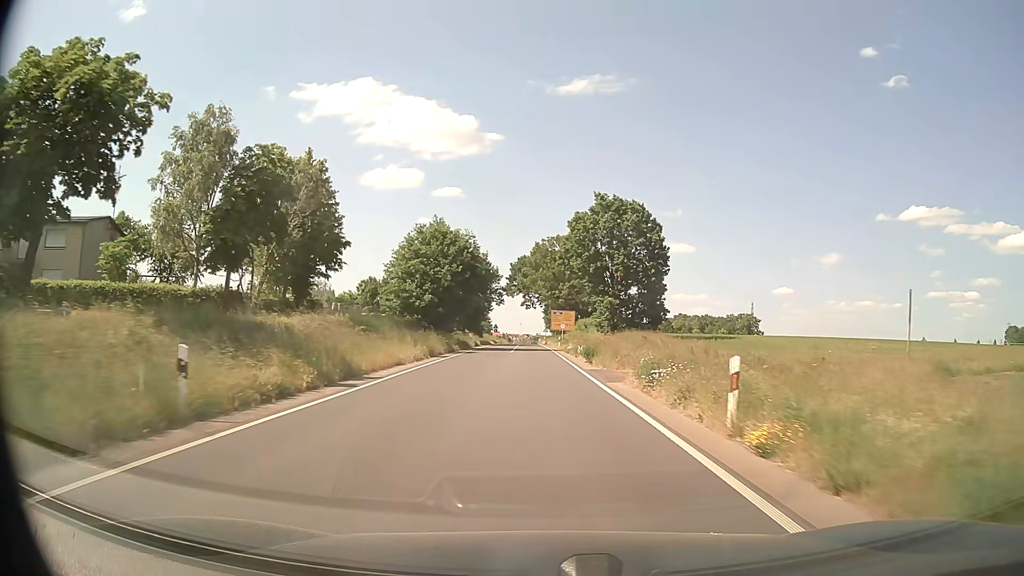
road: secondary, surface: asphalt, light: Day
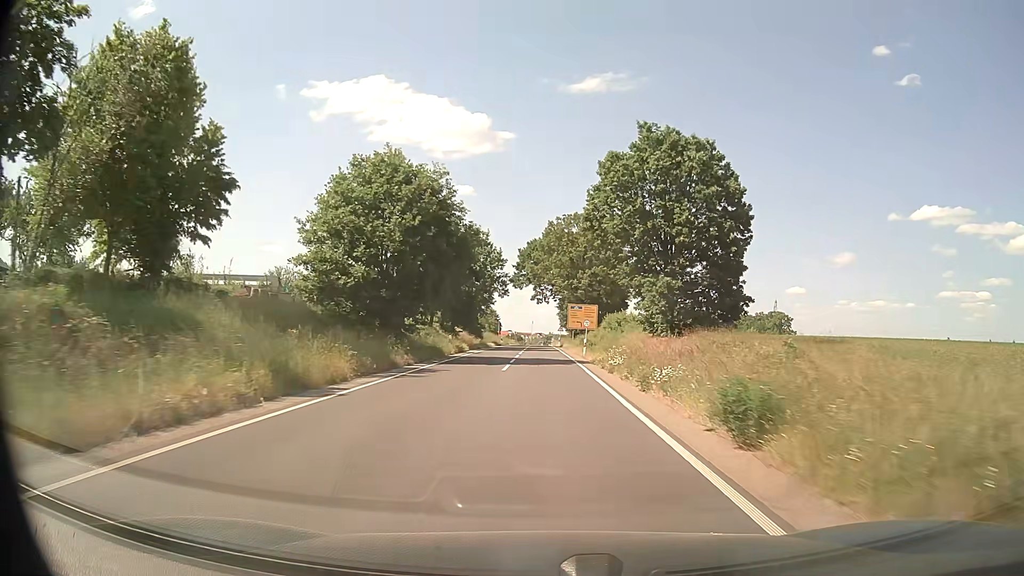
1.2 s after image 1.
(-0.2, +20.2) m; -1°
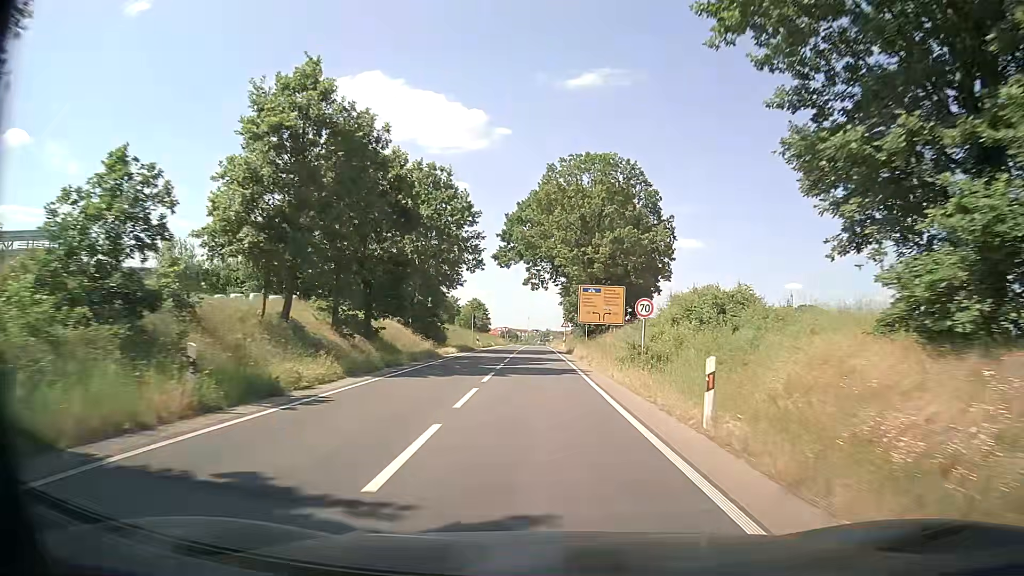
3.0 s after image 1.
(0.0, +29.4) m; 0°
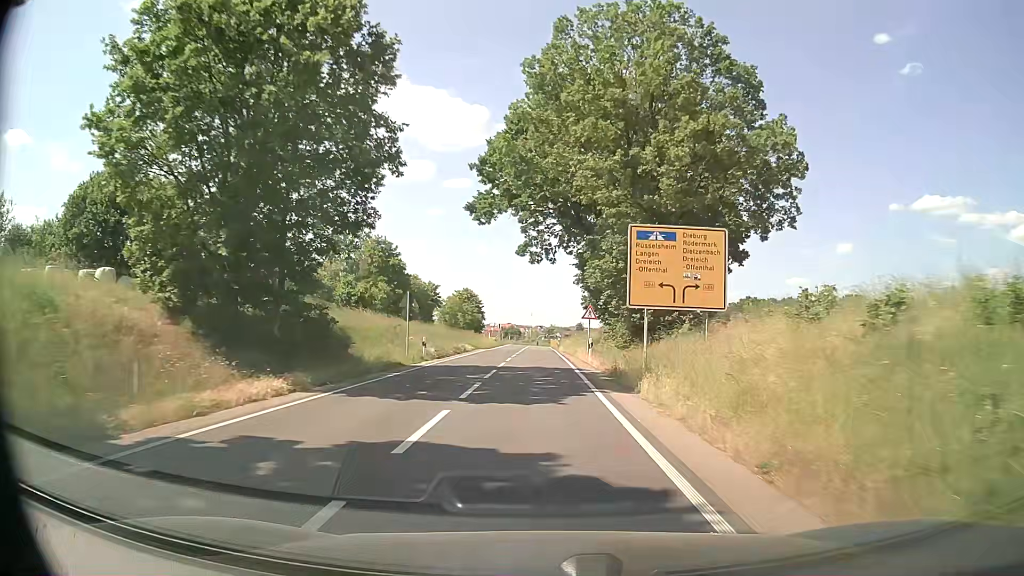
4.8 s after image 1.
(0.0, +28.5) m; 0°
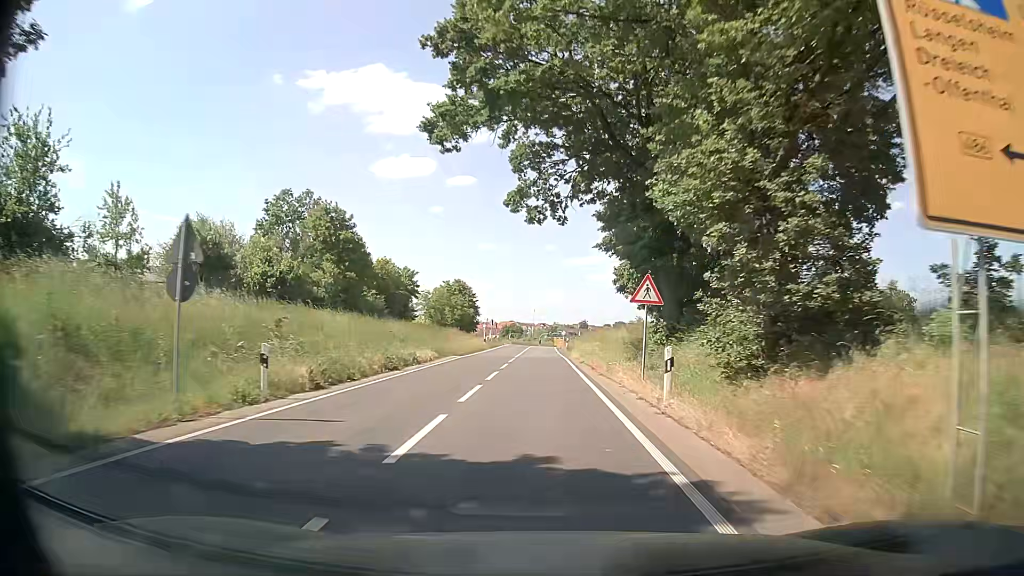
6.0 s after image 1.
(0.0, +18.6) m; 0°
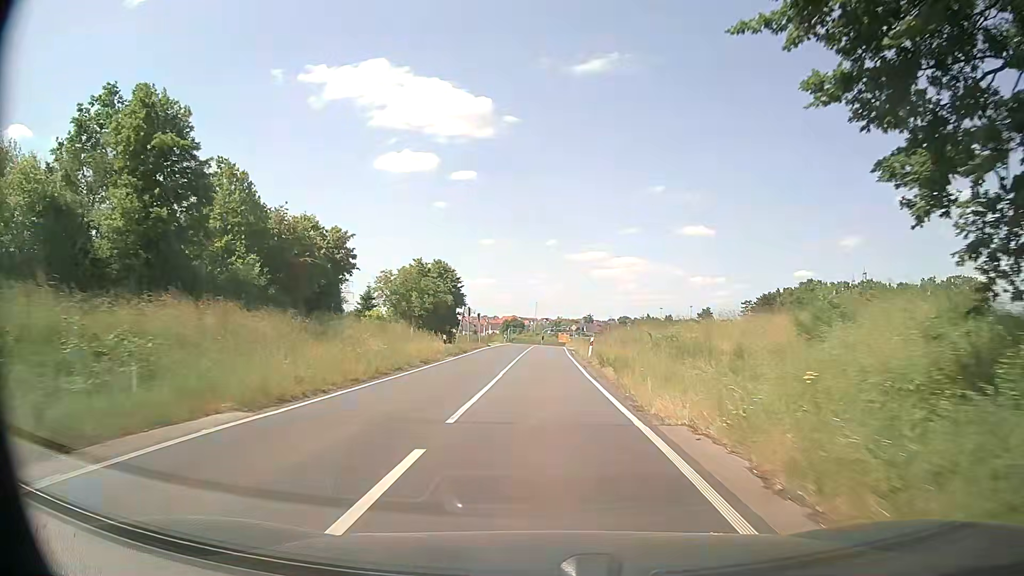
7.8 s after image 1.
(-0.1, +27.5) m; -1°
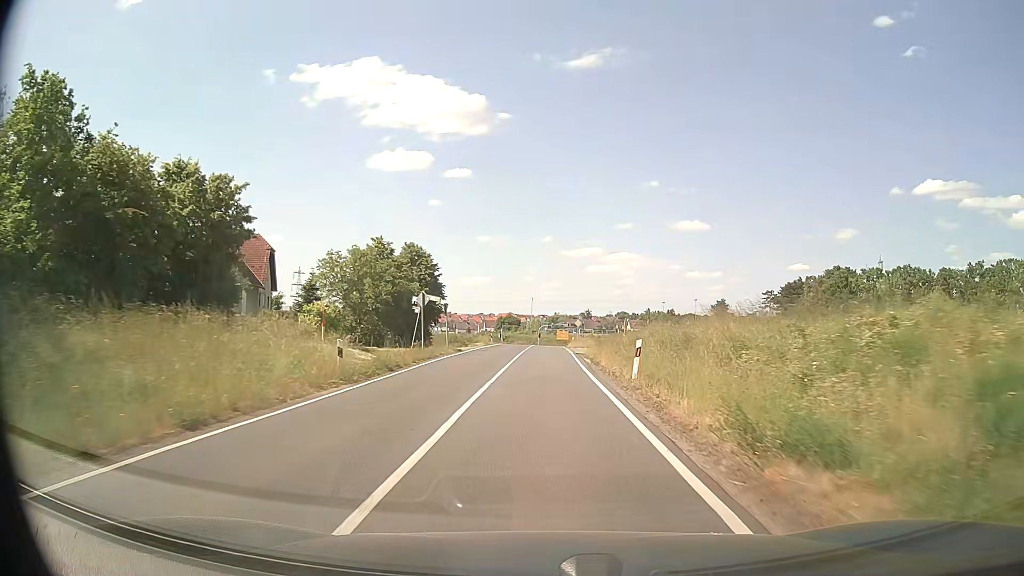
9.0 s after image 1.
(+0.3, +18.1) m; +1°
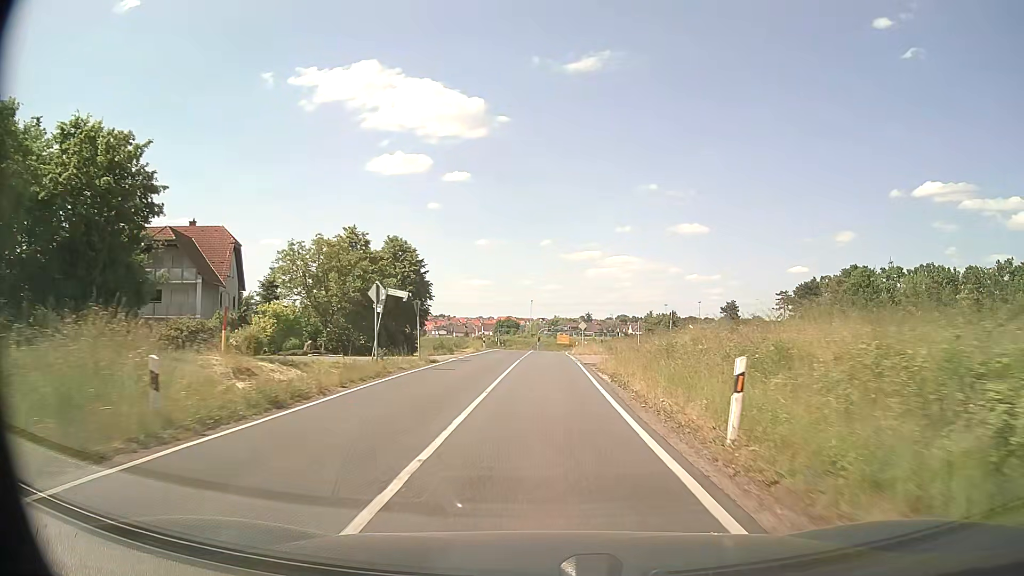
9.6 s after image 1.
(0.0, +9.0) m; 0°
(0, +10) (0, +20) (0, +30) (0, +40) (0, +50) (+1, +60) (+1, +70) (+2, +80) (+3, +90) (+3, +100) m
